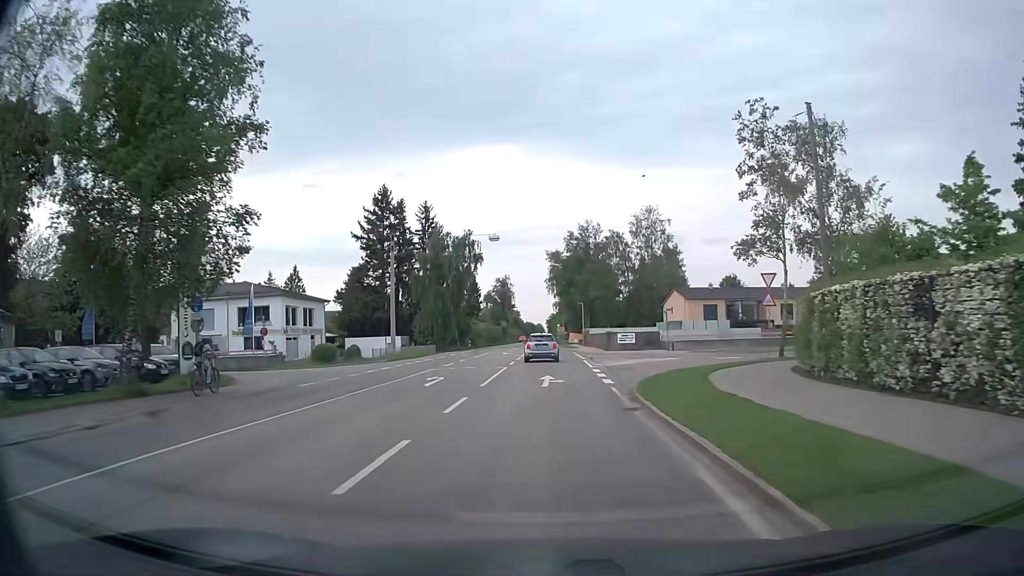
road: secondary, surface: asphalt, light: Day
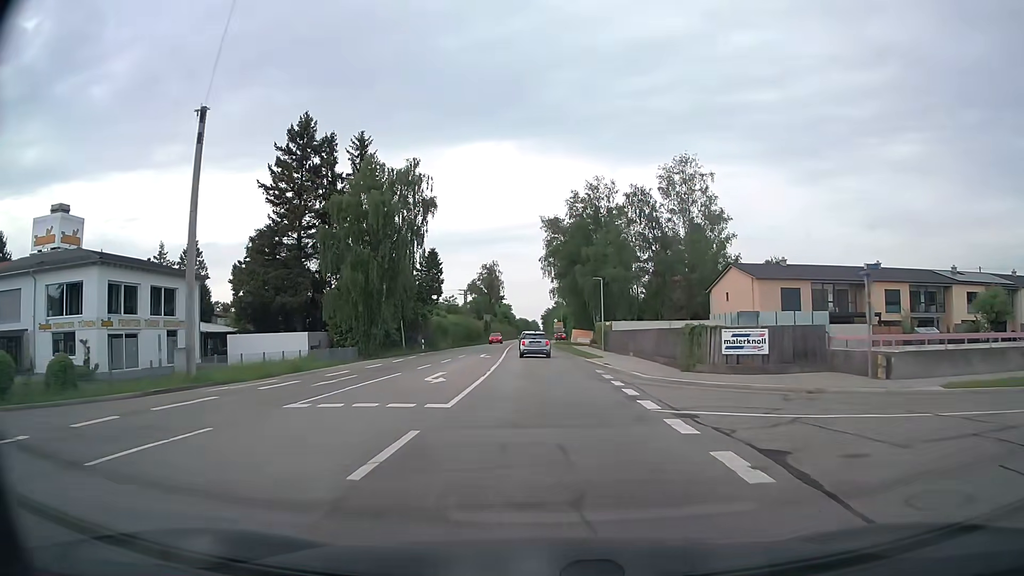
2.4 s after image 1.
(+0.2, +31.2) m; 0°
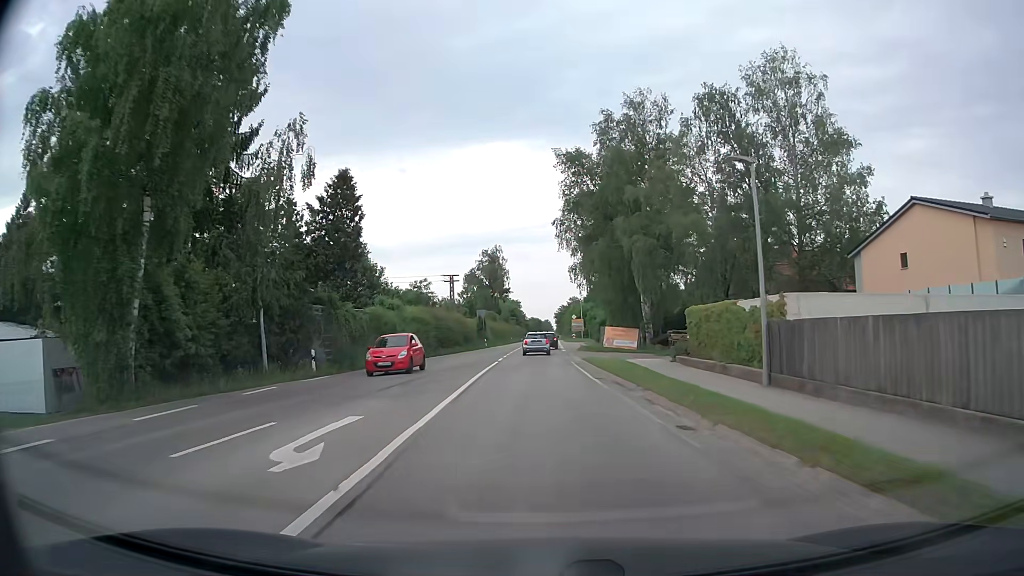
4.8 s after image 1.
(-0.3, +31.3) m; -1°
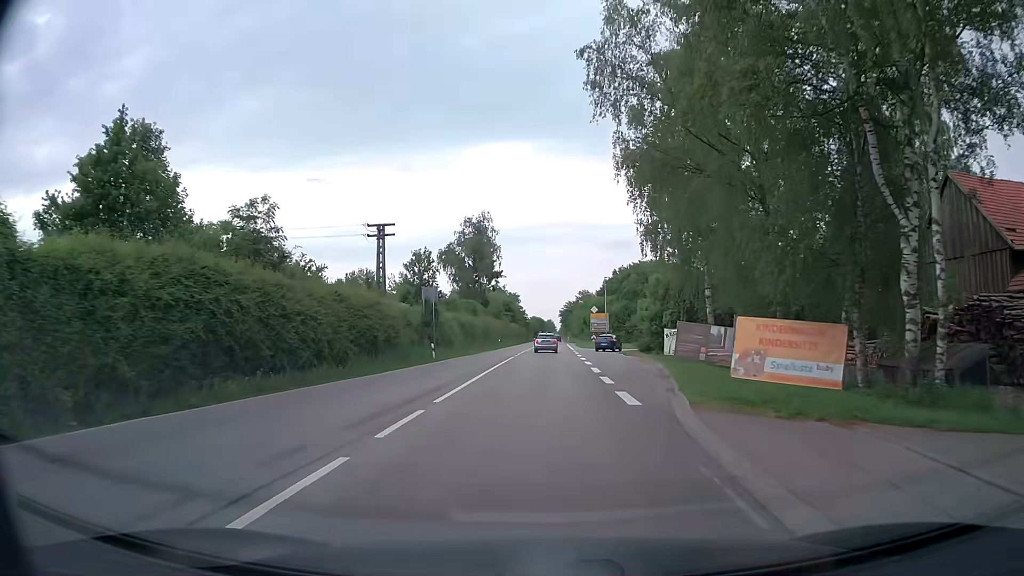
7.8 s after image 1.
(-0.3, +39.0) m; 0°
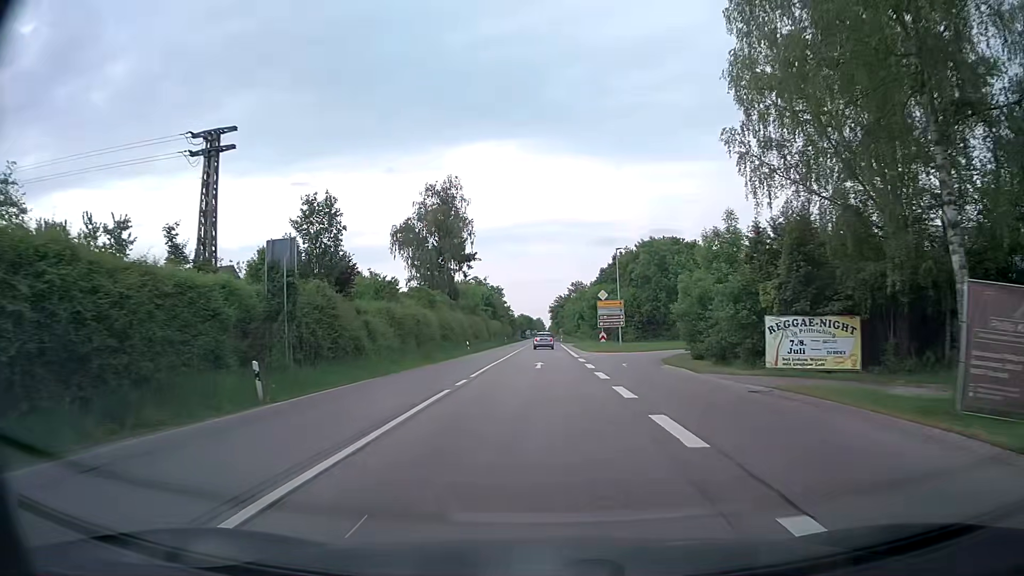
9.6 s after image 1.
(+0.2, +23.4) m; +1°
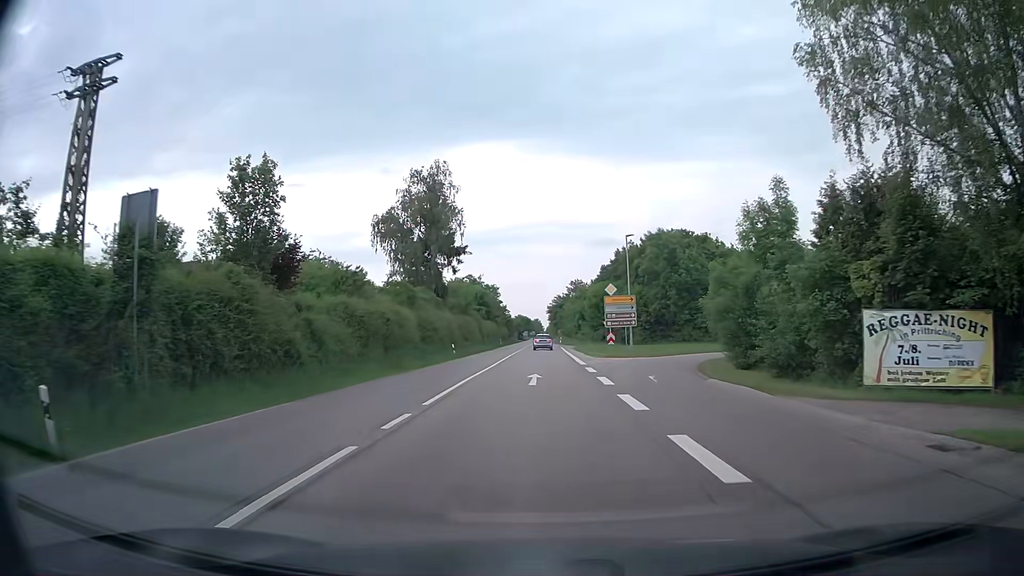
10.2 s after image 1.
(0.0, +7.8) m; 0°
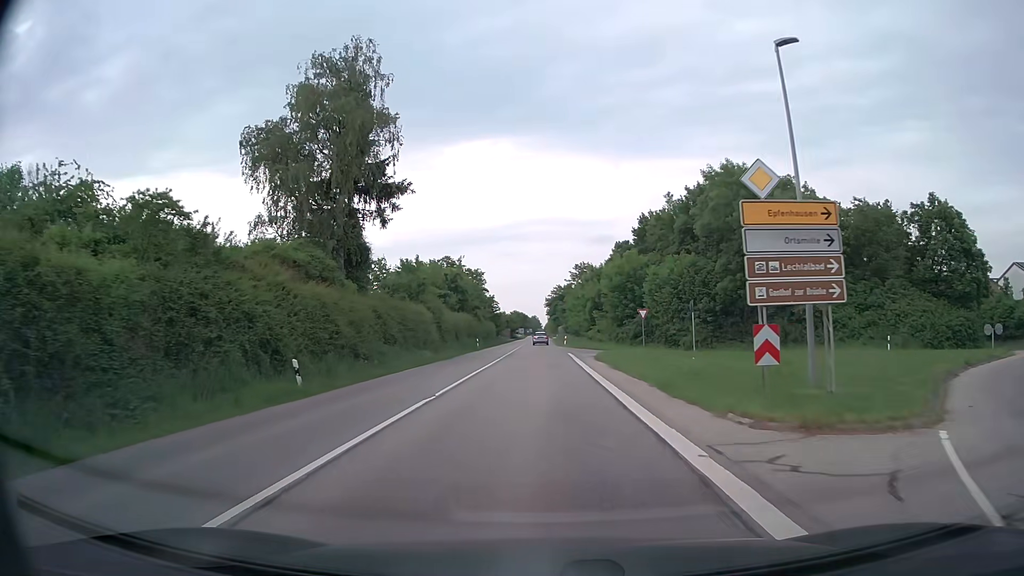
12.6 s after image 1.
(+0.1, +31.2) m; 0°
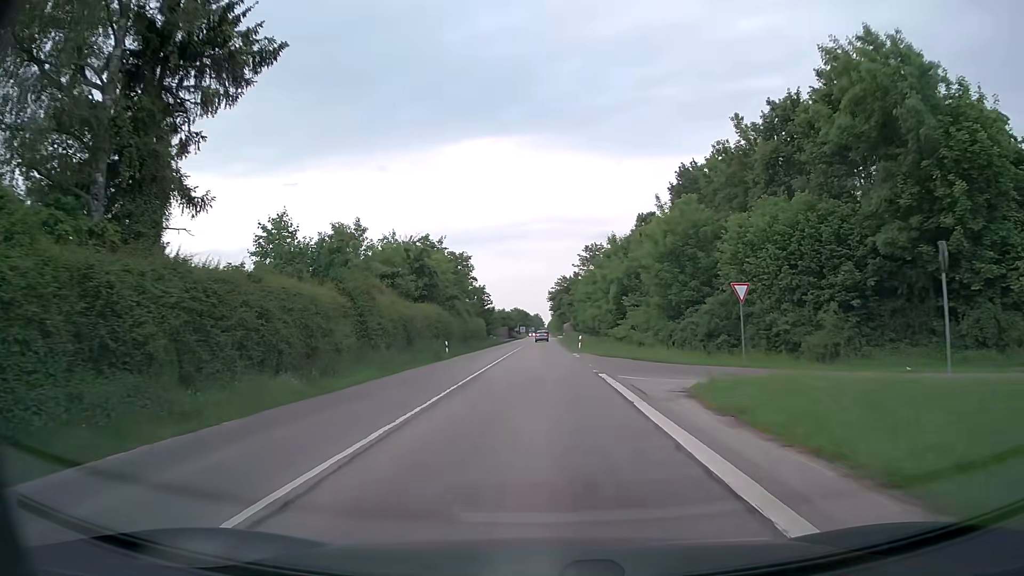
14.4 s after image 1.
(0.0, +23.4) m; 0°
(0, +10) (0, +20) (0, +30) (0, +40) (0, +50) (0, +60) (0, +70) (0, +80) (0, +90) (0, +100) m
